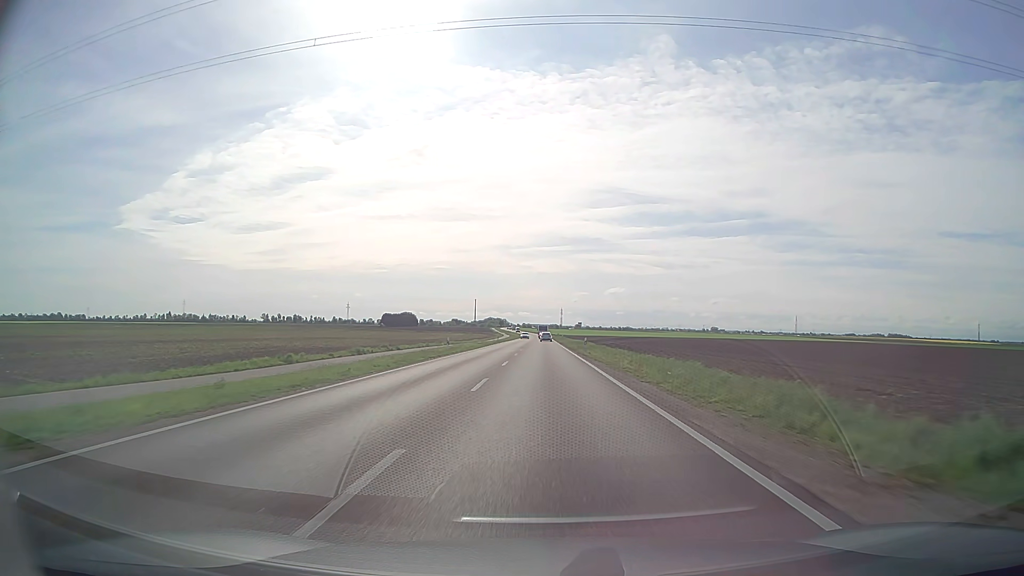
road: secondary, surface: asphalt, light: Day
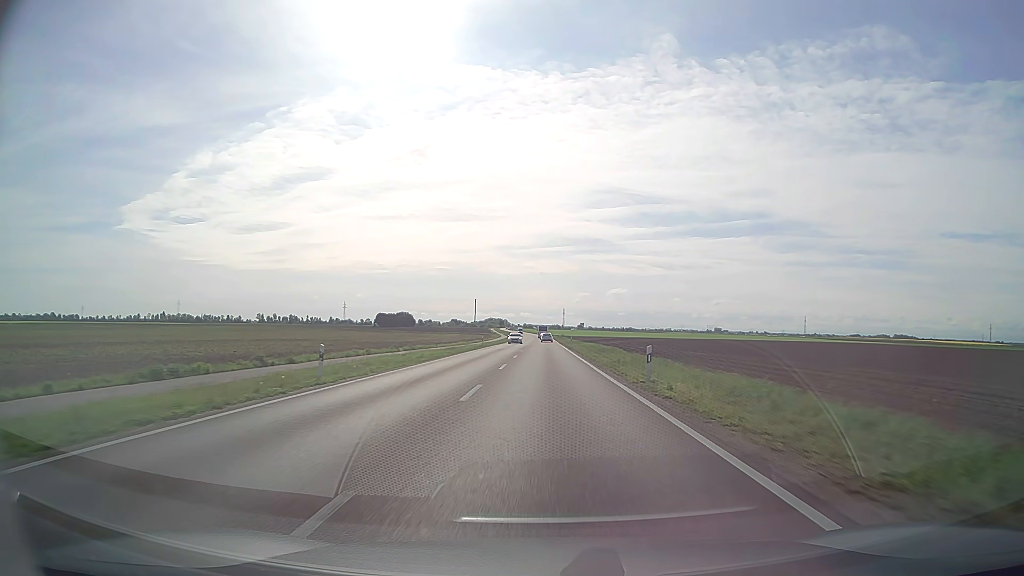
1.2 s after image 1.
(0.0, +26.3) m; 0°
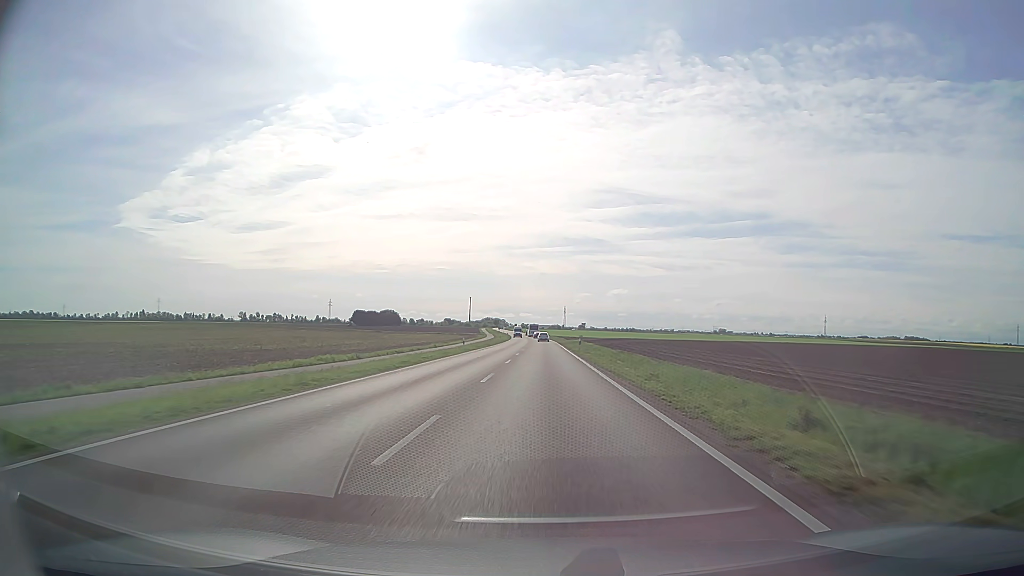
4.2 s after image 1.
(+0.1, +66.9) m; 0°
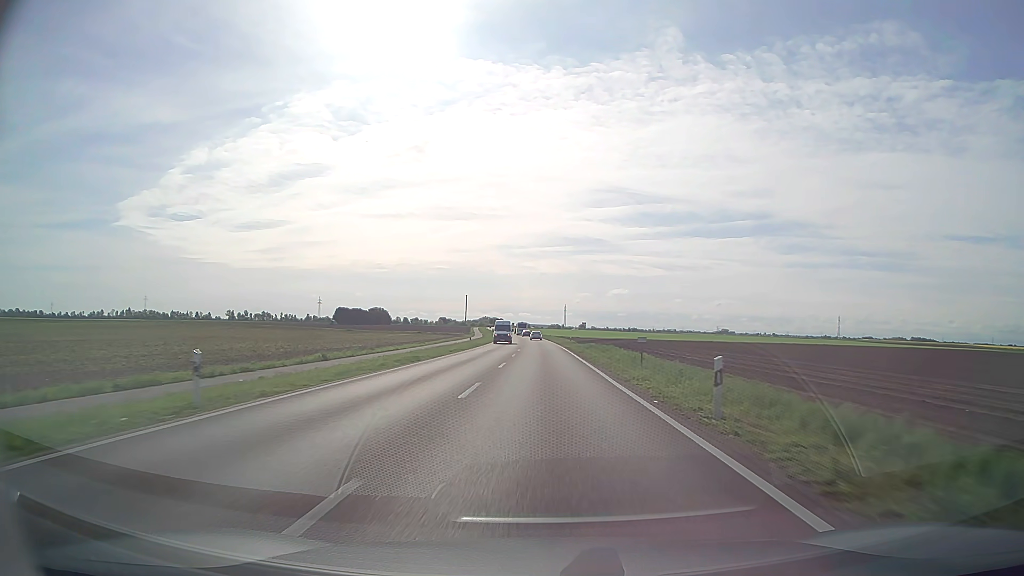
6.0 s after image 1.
(0.0, +41.1) m; 0°
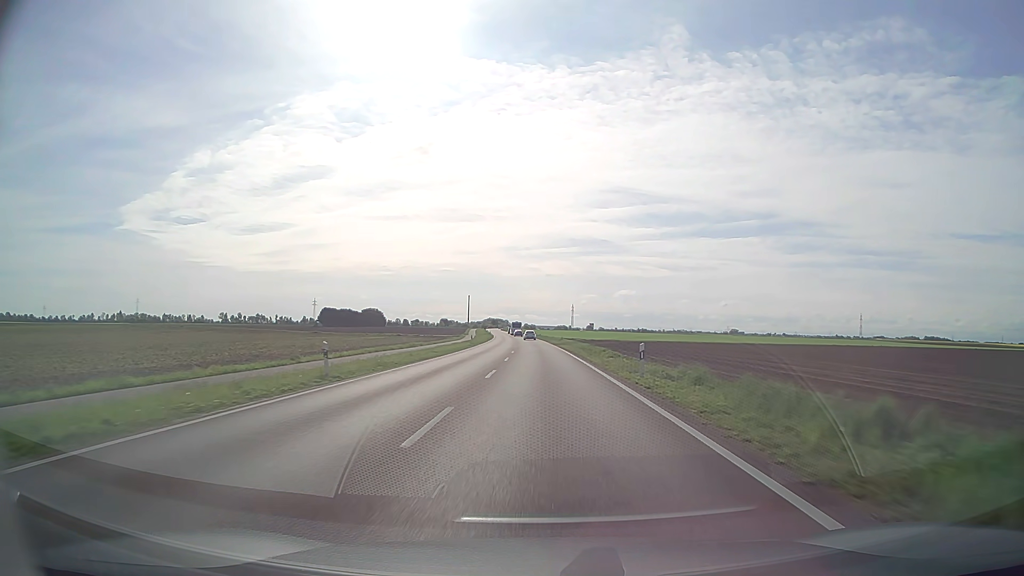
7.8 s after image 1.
(-0.1, +42.2) m; 0°
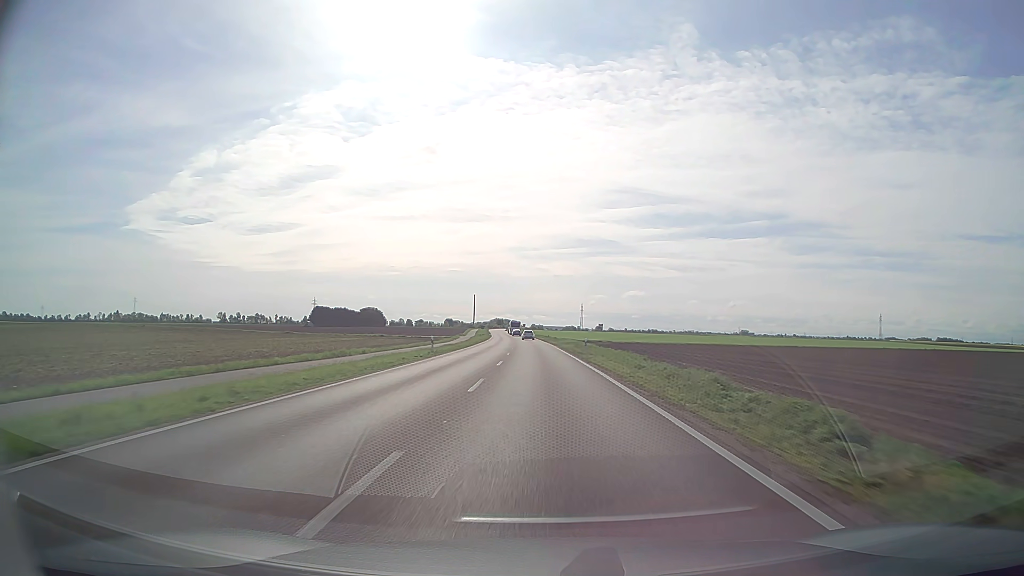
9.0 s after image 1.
(-0.2, +28.7) m; -1°
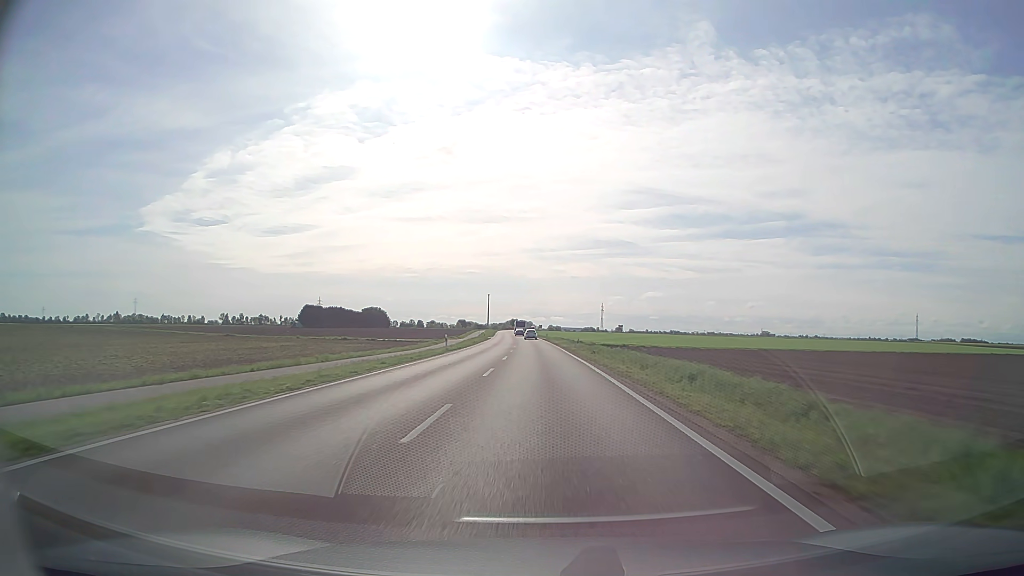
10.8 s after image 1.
(-0.5, +43.4) m; -1°
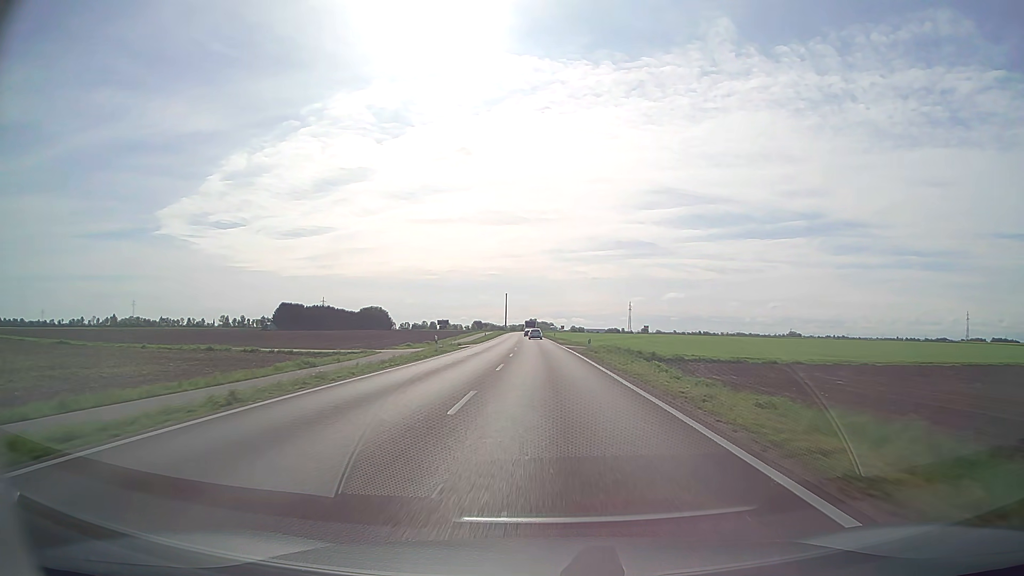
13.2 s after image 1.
(-1.0, +57.6) m; -2°
(0, +10) (0, +20) (0, +30) (0, +40) (-1, +50) (-1, +60) (-1, +70) (-1, +80) (-2, +90) (-2, +100) m
